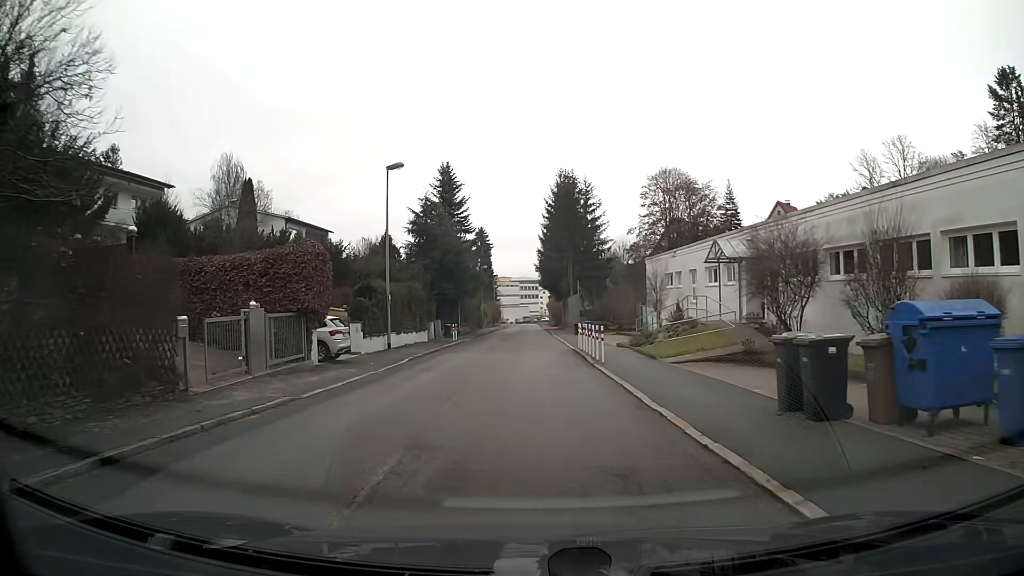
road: residential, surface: asphalt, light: Day
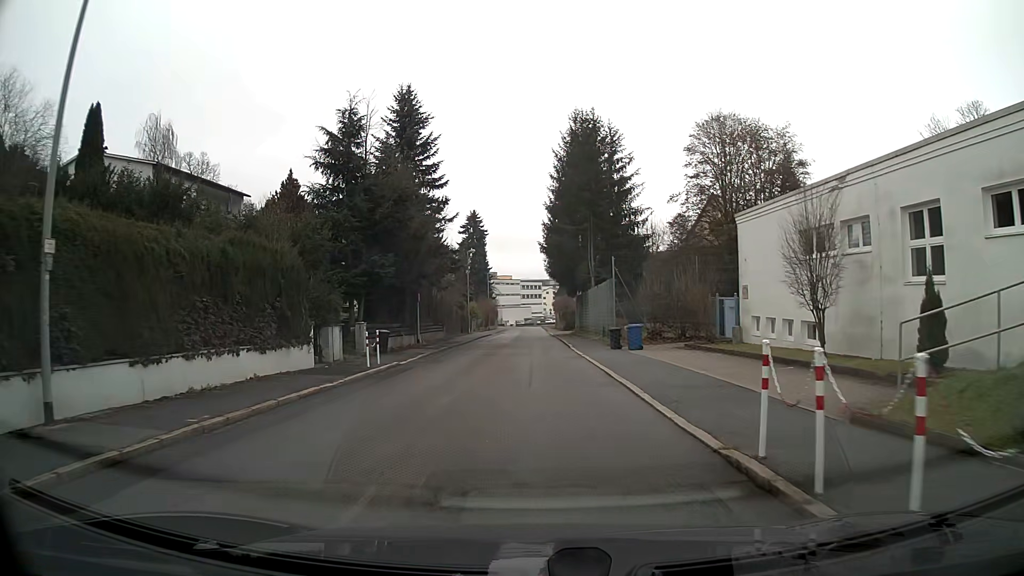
(-0.2, +22.6) m; 0°
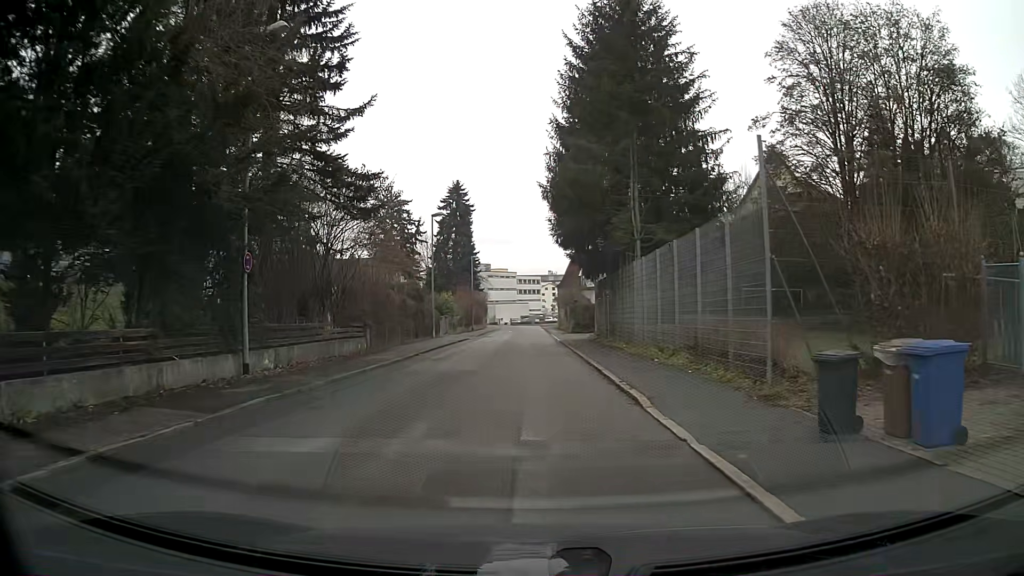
(+0.1, +22.4) m; 0°
(0, +10) (0, +20) (0, +30) (0, +40) (0, +50) (0, +60) (0, +70) (0, +80) (-1, +90) (-1, +100) m
